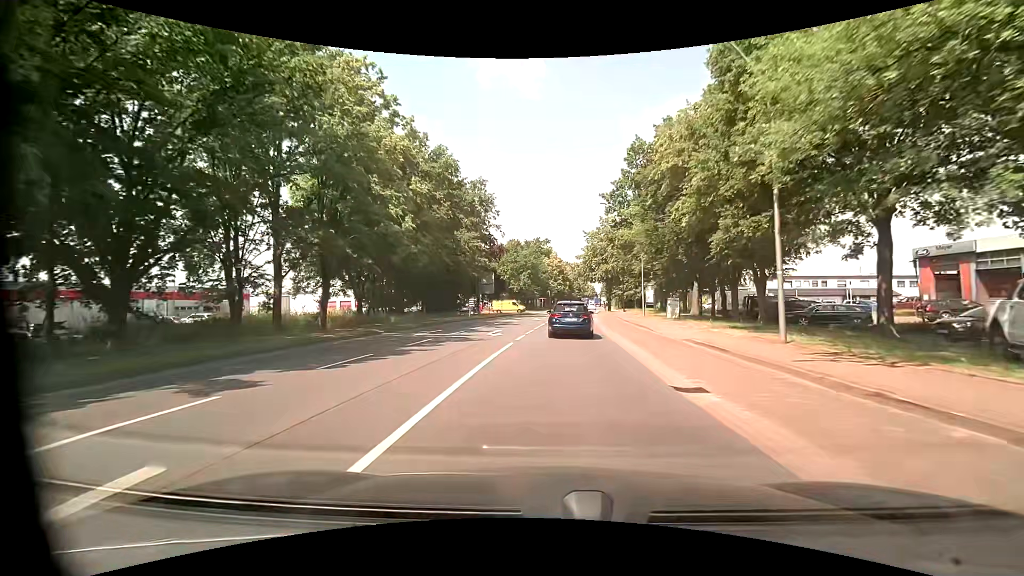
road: tertiary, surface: asphalt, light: Day
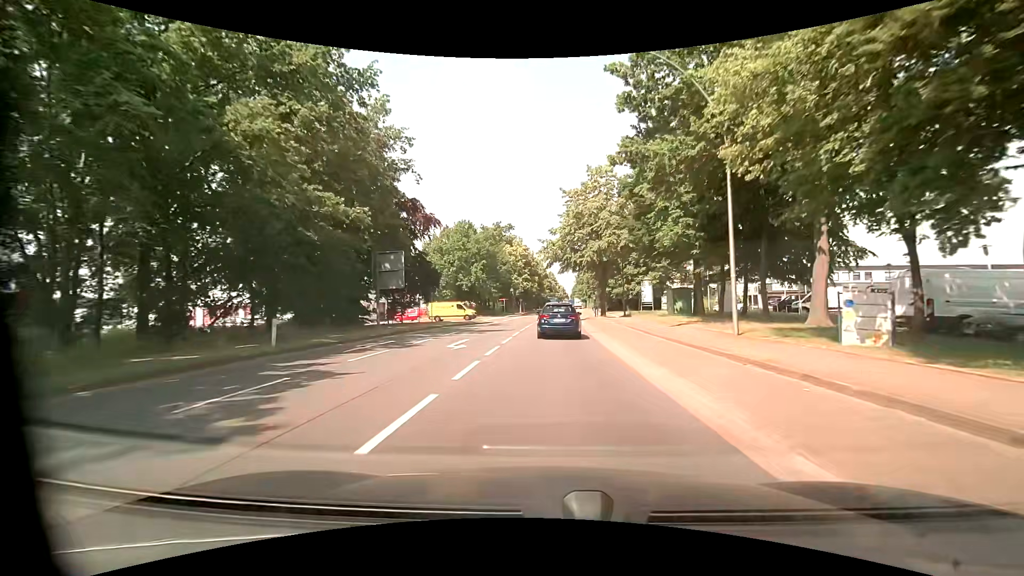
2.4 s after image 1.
(+1.1, +27.6) m; +4°
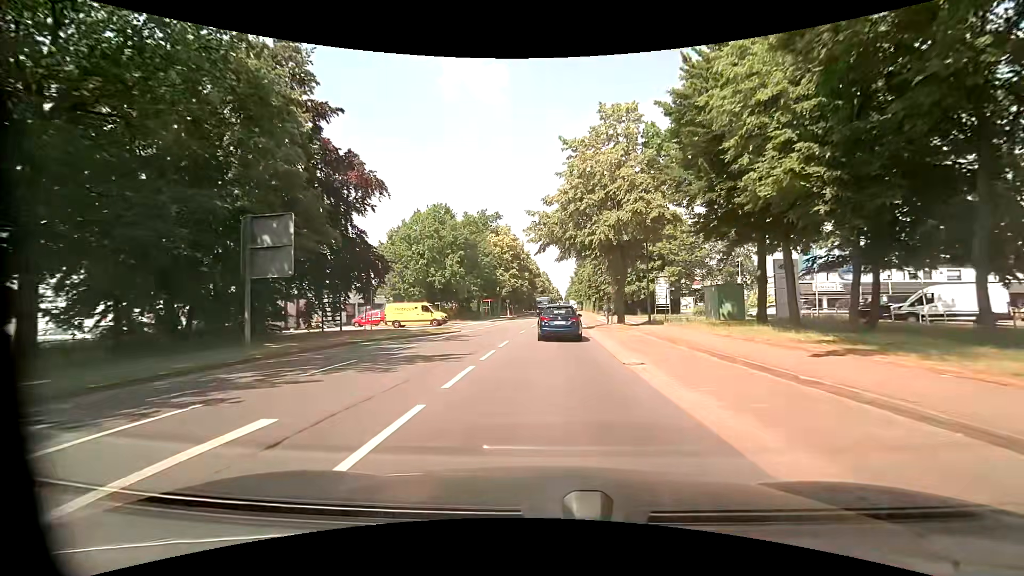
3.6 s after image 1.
(+0.1, +14.2) m; +1°
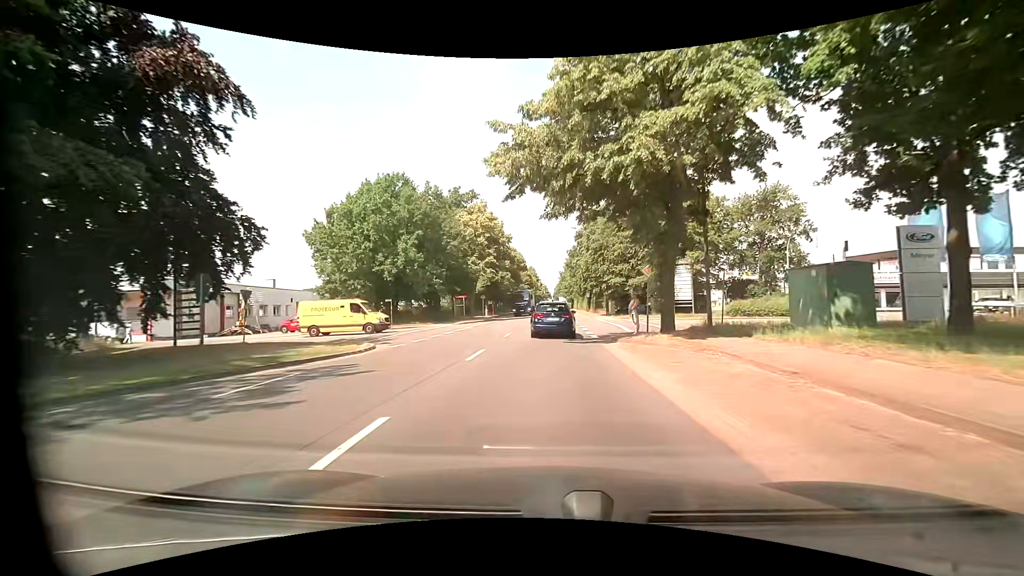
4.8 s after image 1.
(+0.1, +14.5) m; 0°
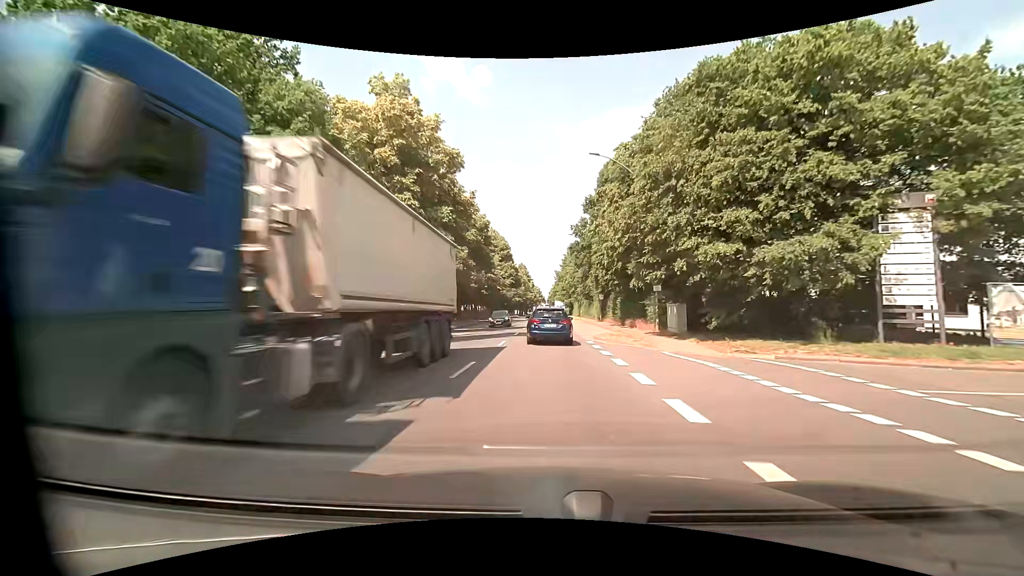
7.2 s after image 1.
(+0.5, +29.5) m; +1°
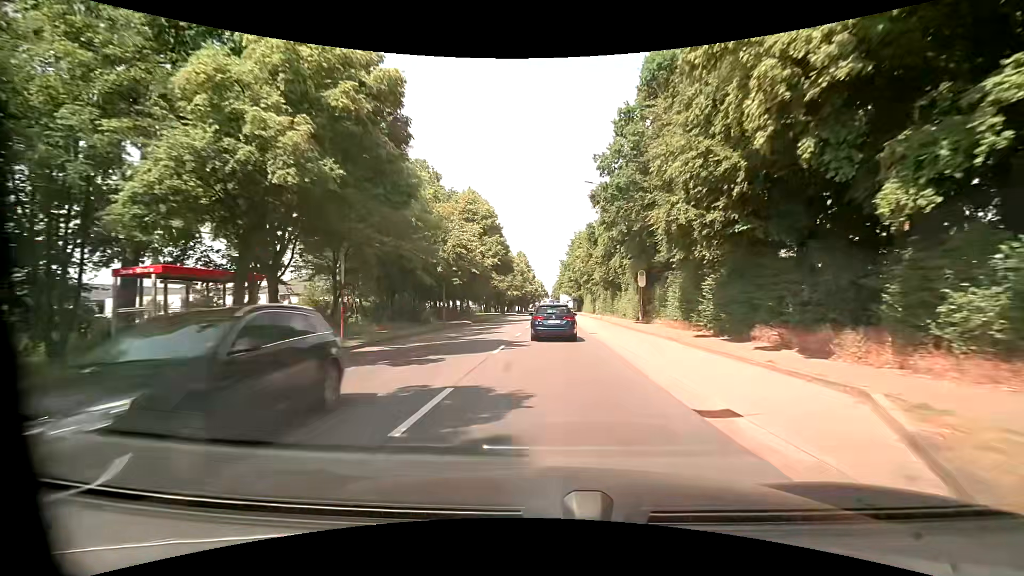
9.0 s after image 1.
(-0.1, +22.5) m; 0°
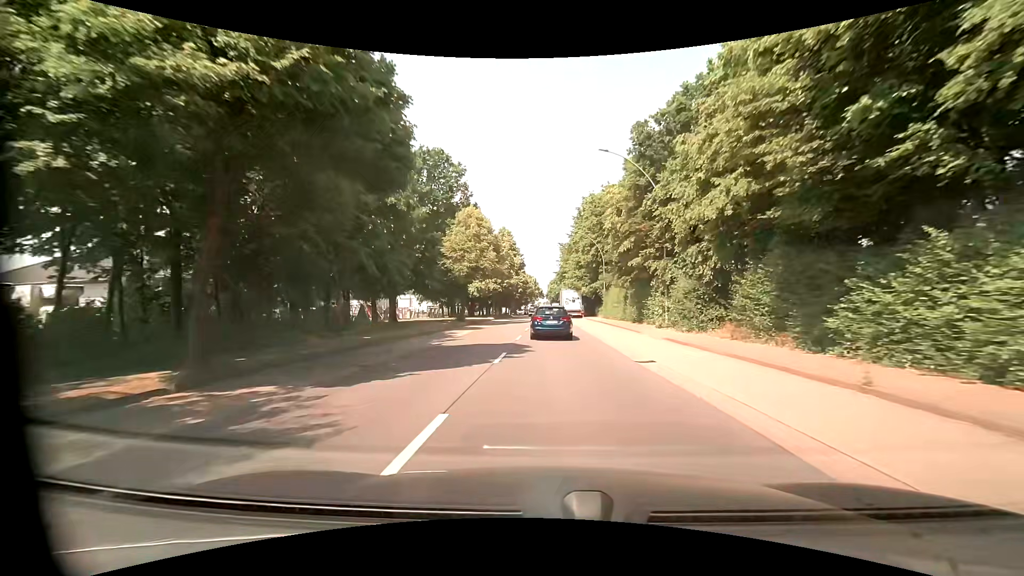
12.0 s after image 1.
(-0.3, +38.0) m; +1°
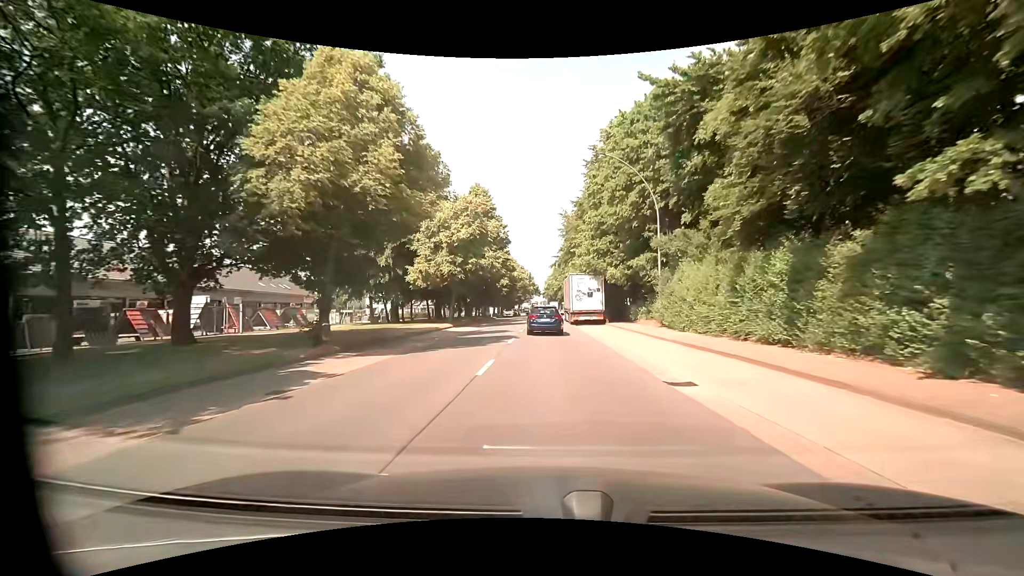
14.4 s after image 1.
(-0.1, +29.3) m; 0°
